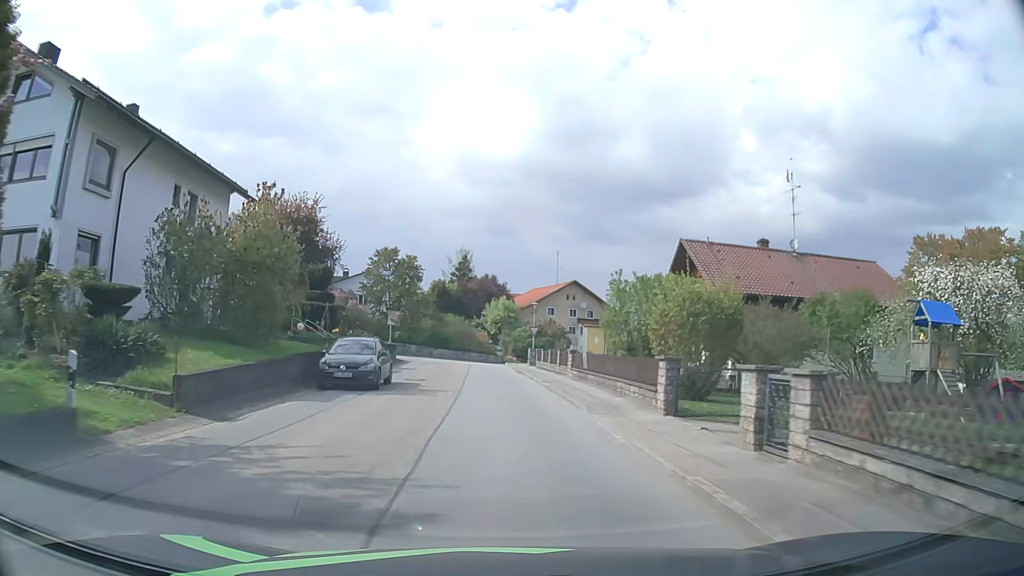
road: tertiary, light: Day
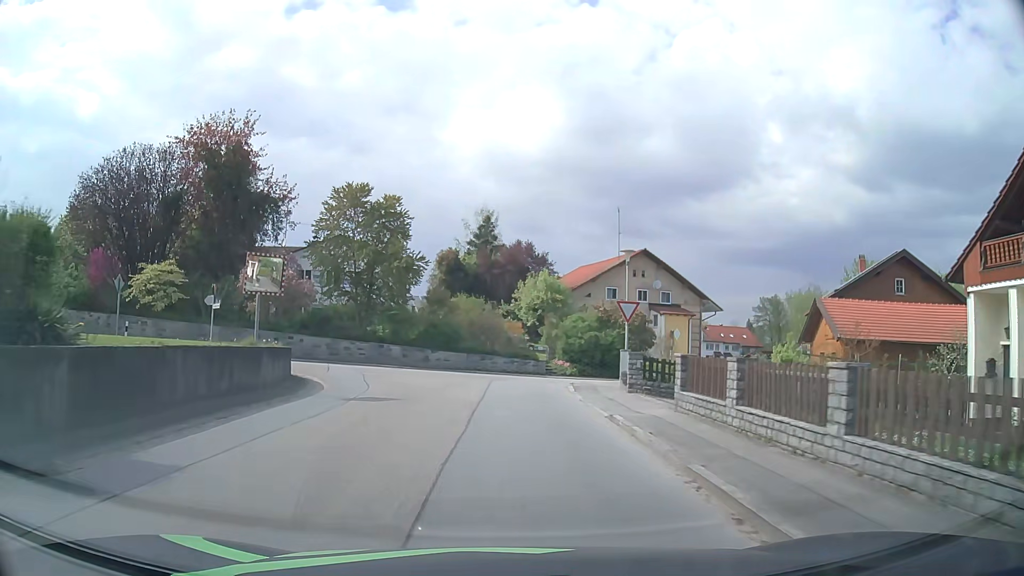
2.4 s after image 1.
(-0.7, +27.0) m; -2°
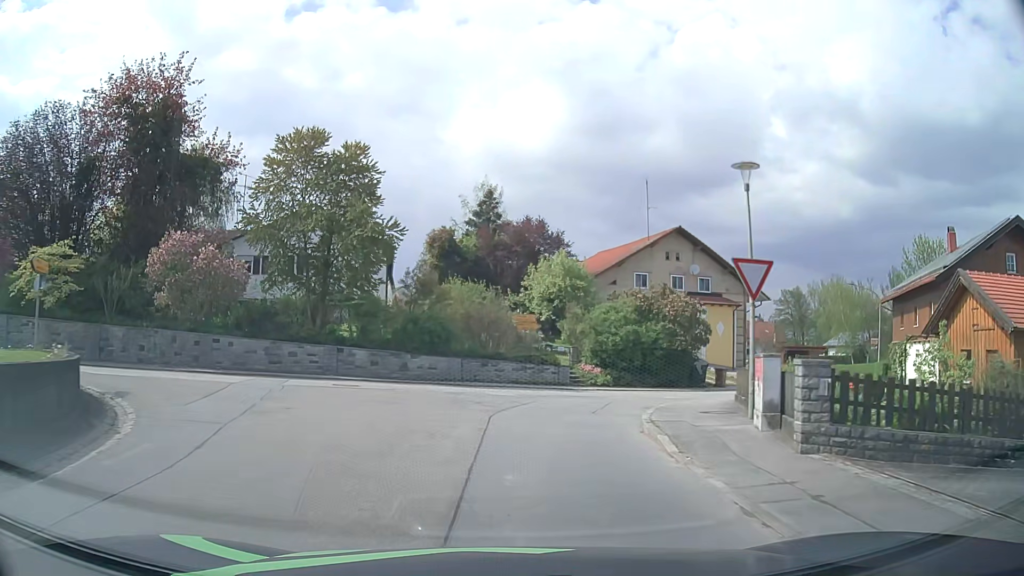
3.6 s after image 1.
(-0.1, +10.9) m; -1°
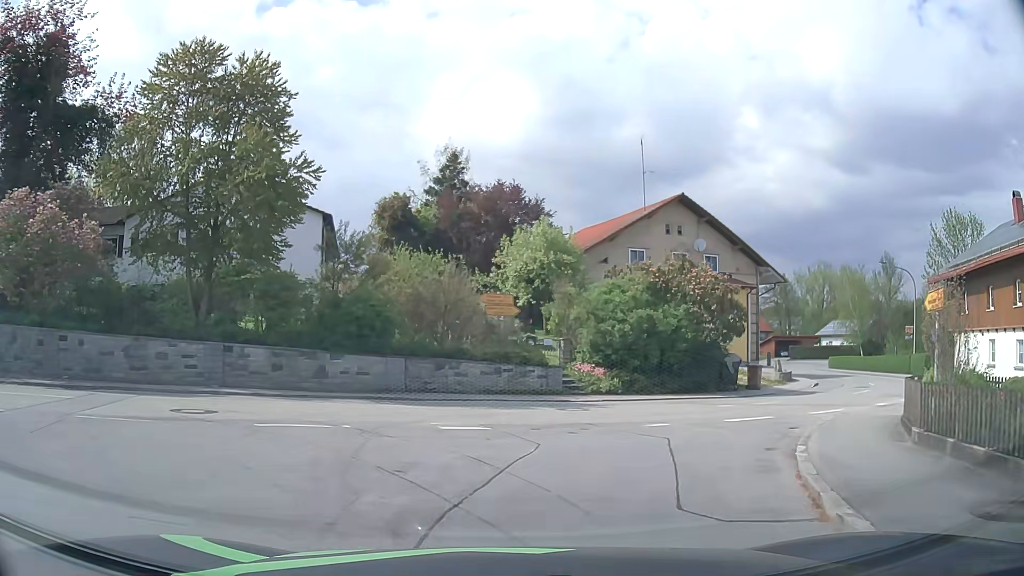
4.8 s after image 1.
(+0.1, +8.8) m; +1°
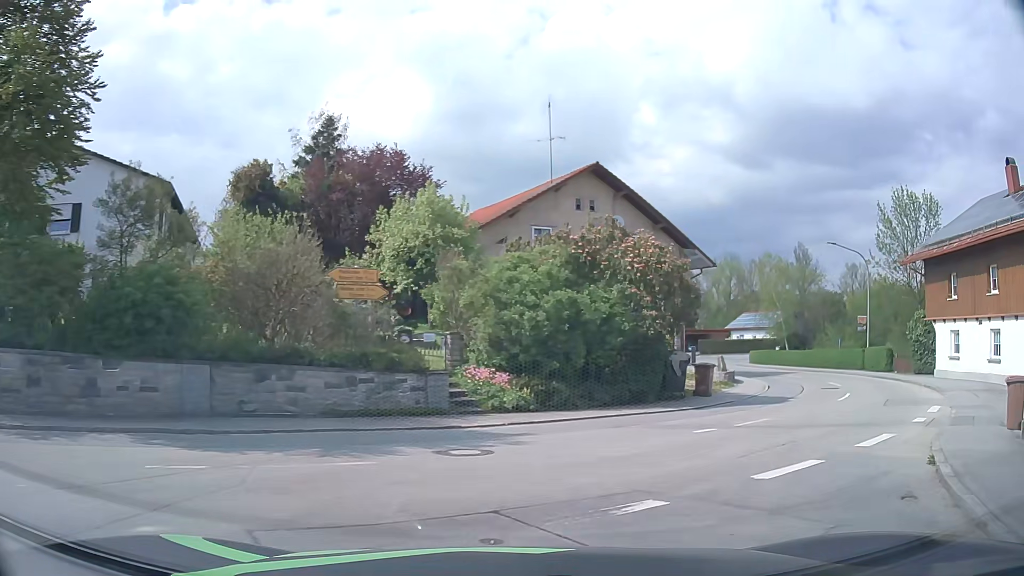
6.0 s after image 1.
(+0.5, +6.7) m; +10°
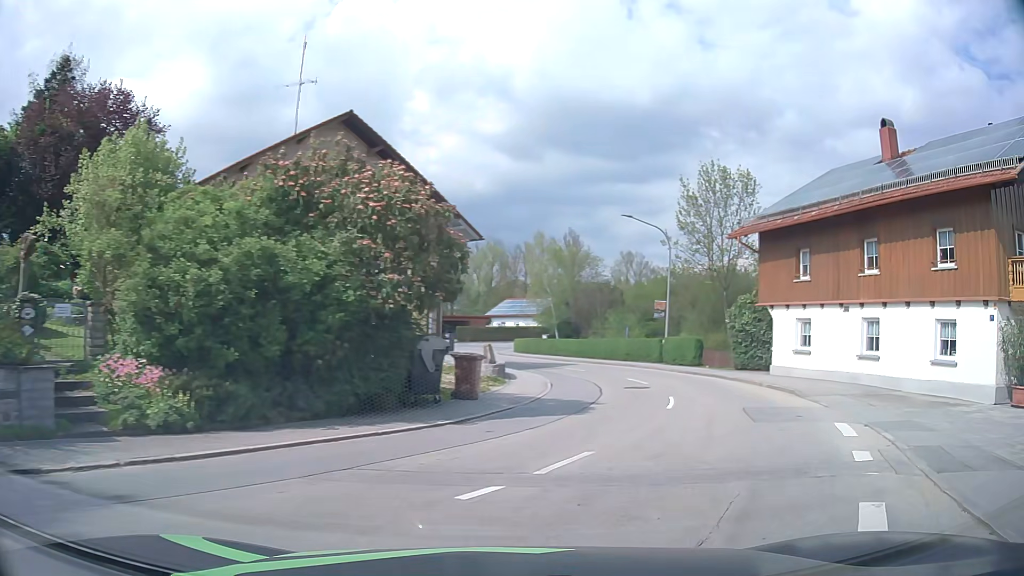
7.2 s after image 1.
(+1.0, +6.3) m; +20°
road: secondary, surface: asphalt
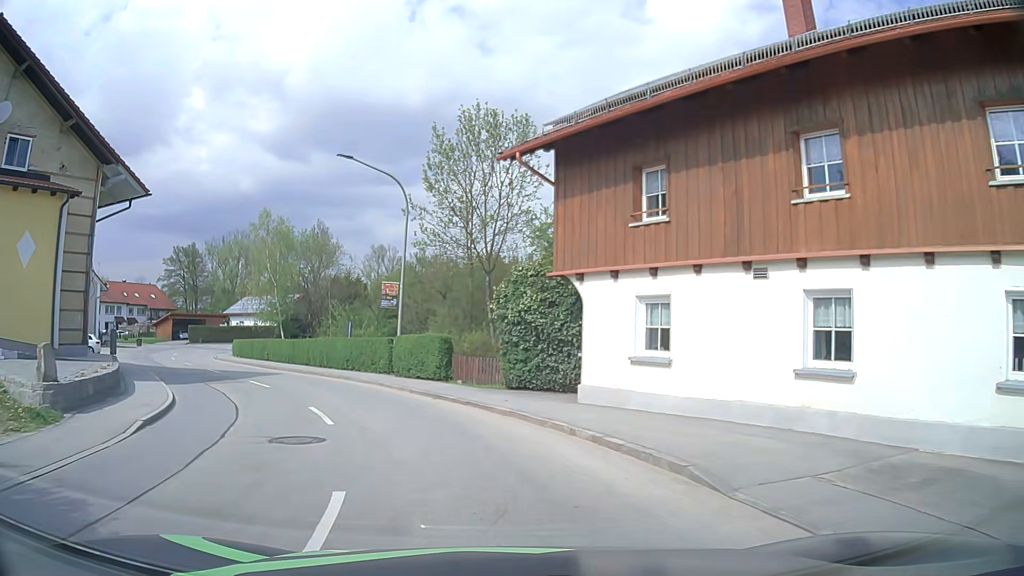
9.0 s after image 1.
(+3.1, +11.2) m; +21°
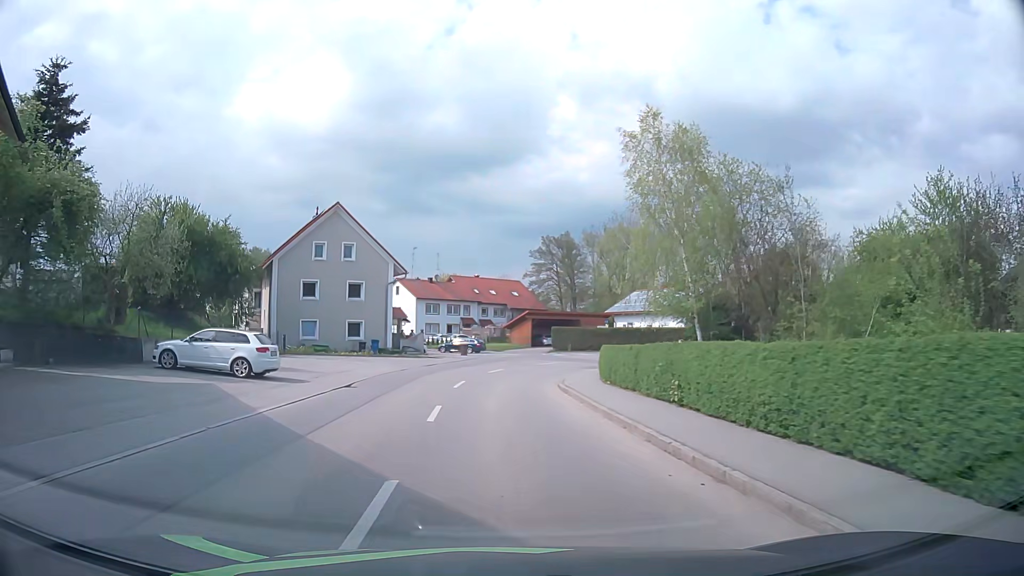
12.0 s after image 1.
(-8.1, +24.6) m; -33°
(0, +10) (0, +20) (0, +30) (+3, +40) (+8, +48) (+16, +55) (+24, +61) (+32, +66) (+41, +71) (+49, +77) m
